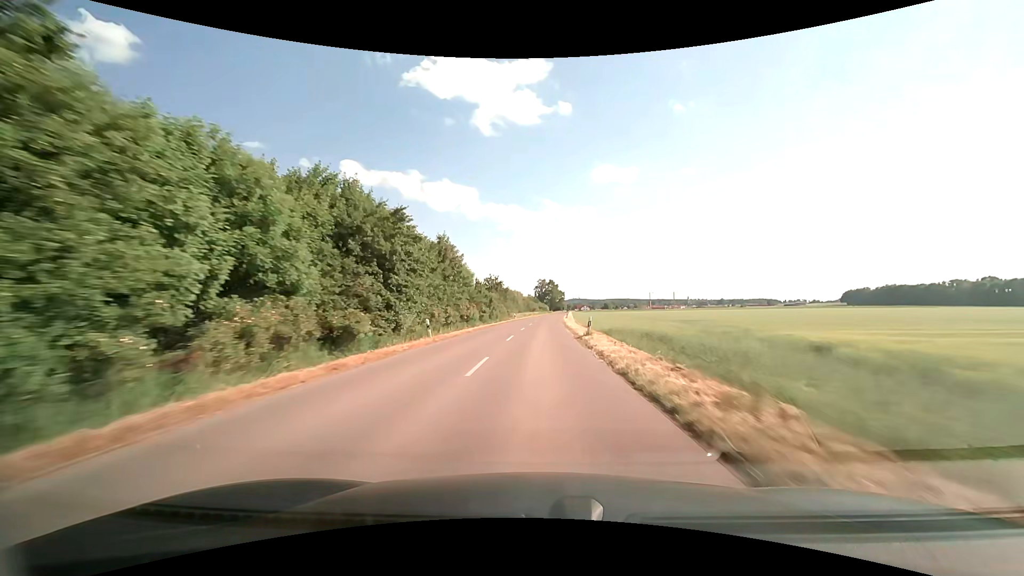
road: tertiary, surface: asphalt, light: Day
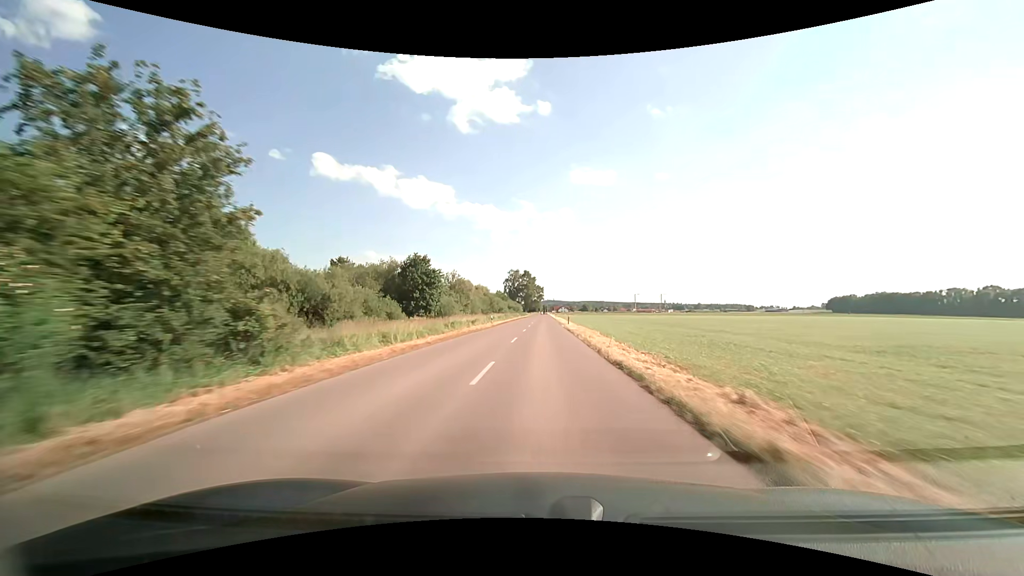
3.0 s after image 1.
(+1.7, +73.2) m; +3°
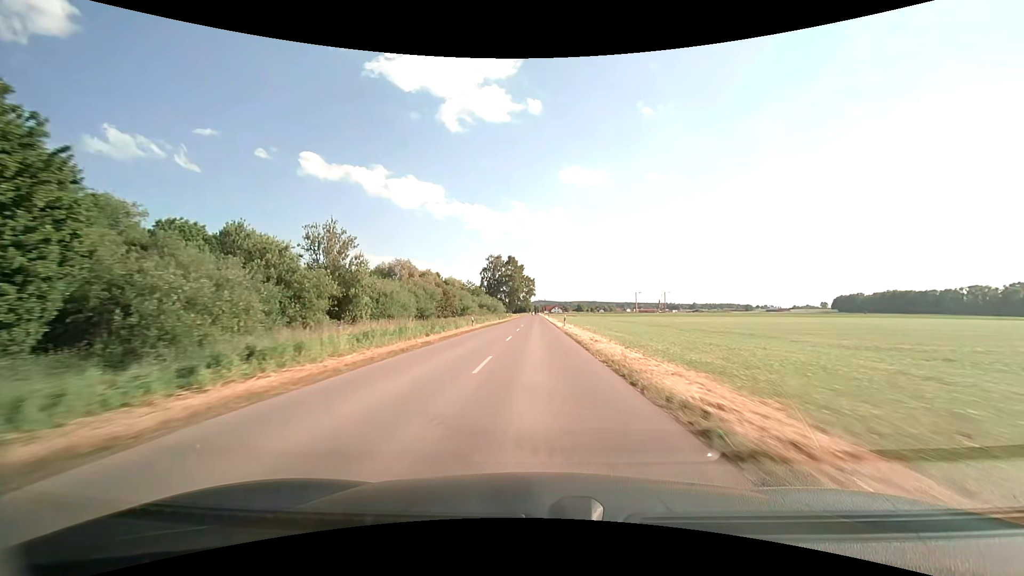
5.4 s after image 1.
(+0.9, +58.4) m; +1°
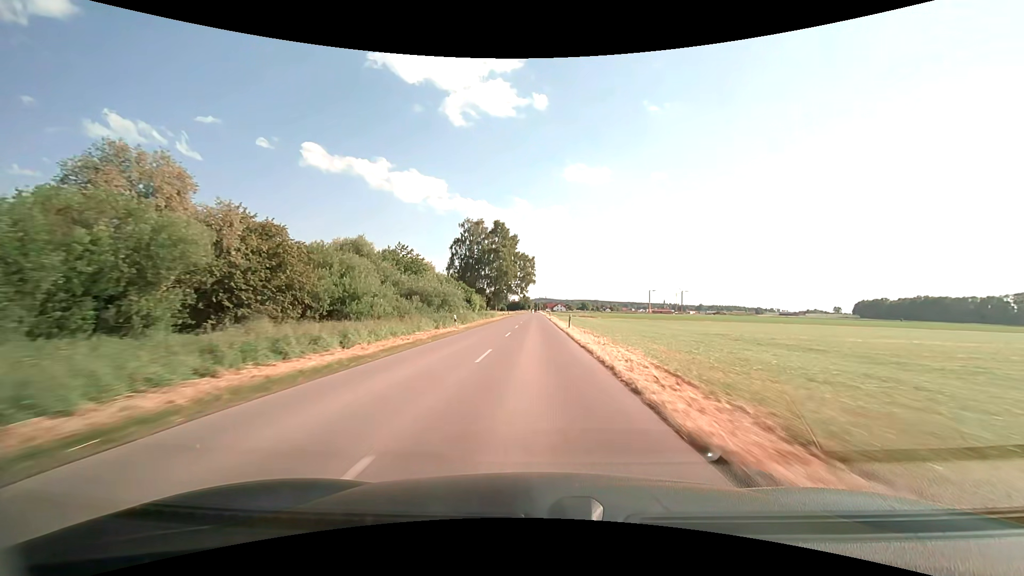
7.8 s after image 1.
(0.0, +58.4) m; 0°
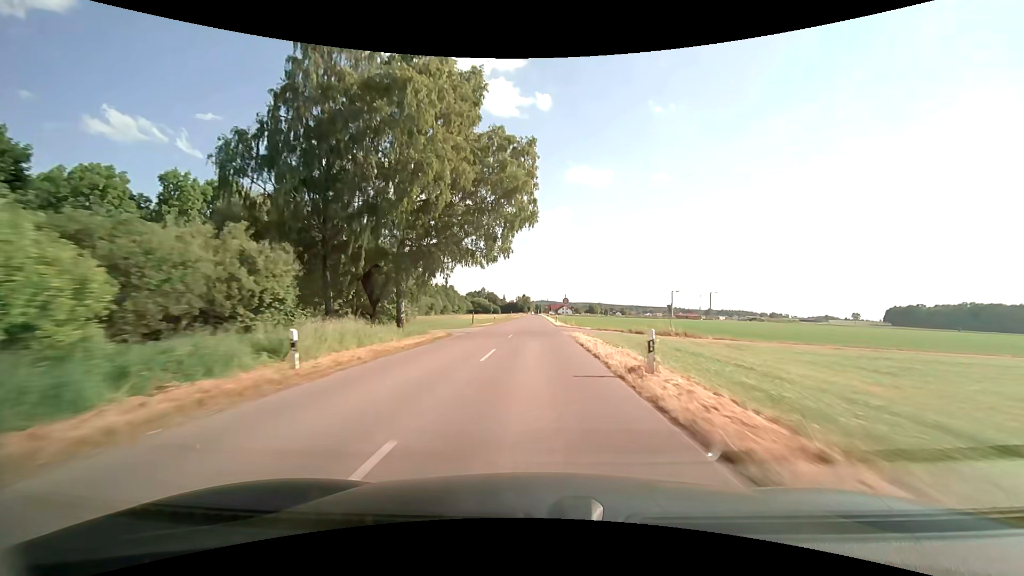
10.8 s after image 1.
(-0.2, +71.8) m; 0°
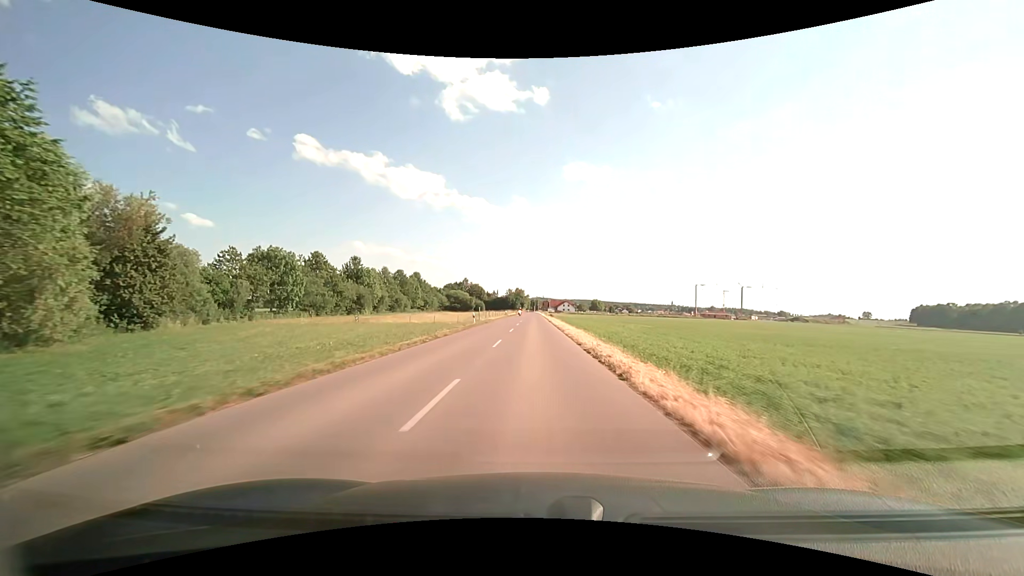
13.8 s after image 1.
(0.0, +67.8) m; 0°
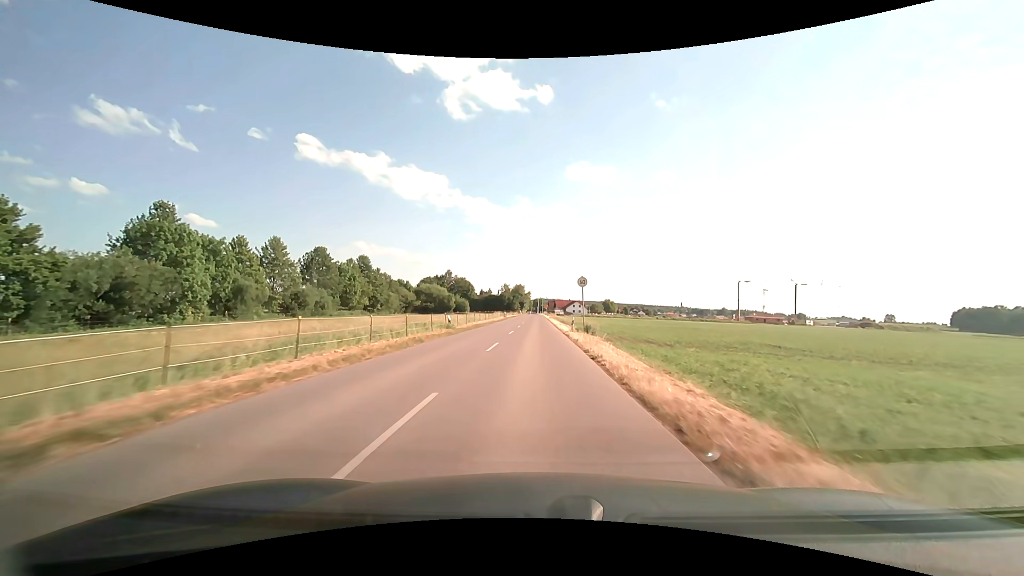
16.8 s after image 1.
(-0.1, +61.7) m; 0°
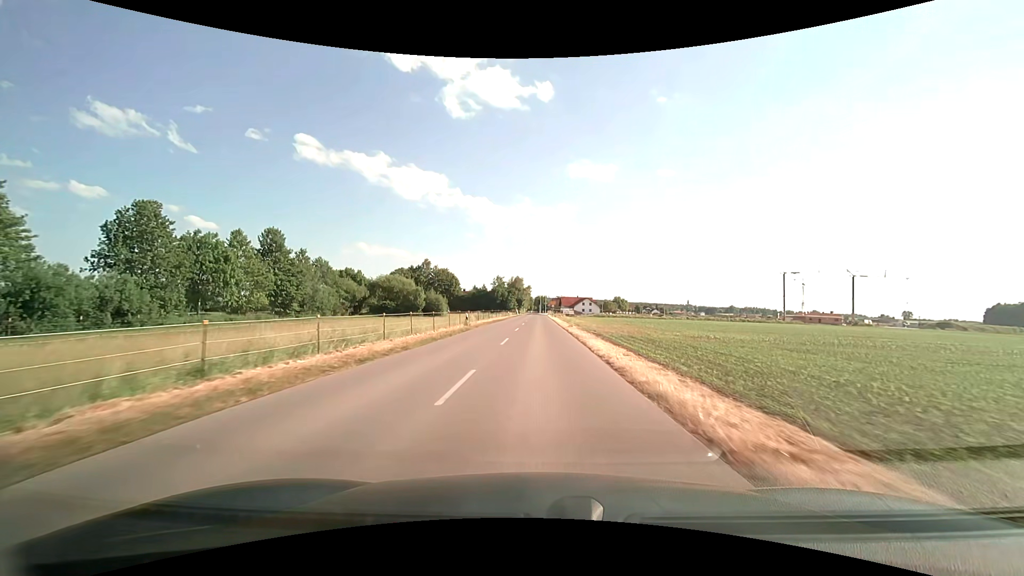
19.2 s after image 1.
(0.0, +45.1) m; 0°
